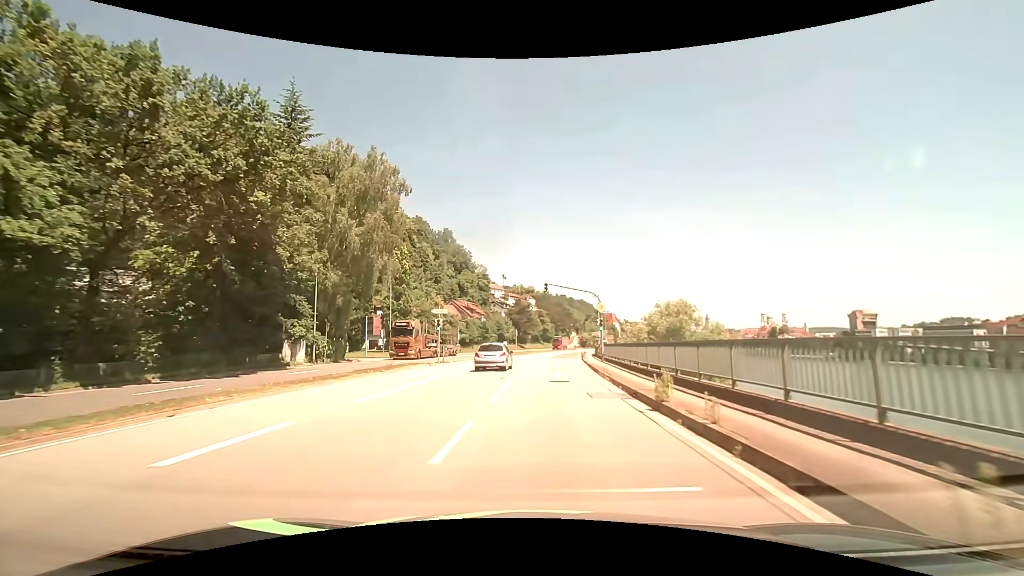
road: primary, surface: asphalt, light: Day
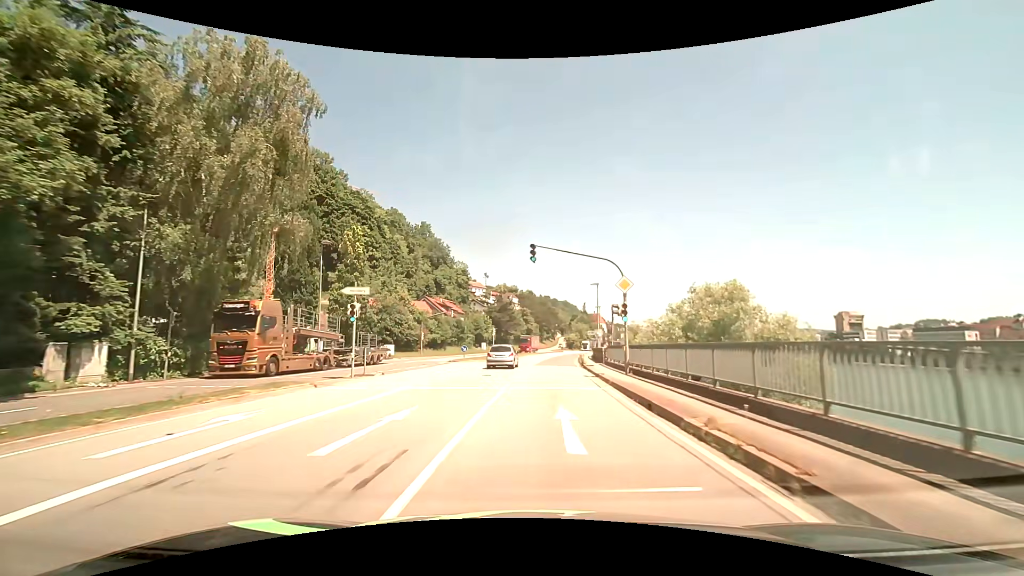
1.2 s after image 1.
(+0.3, +15.0) m; +2°
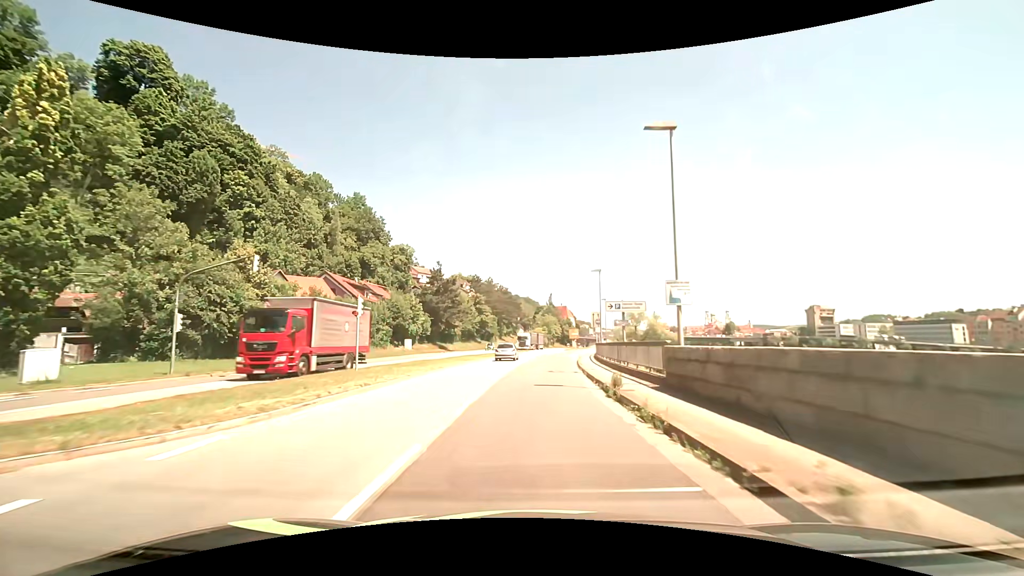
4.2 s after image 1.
(+1.4, +38.5) m; +4°
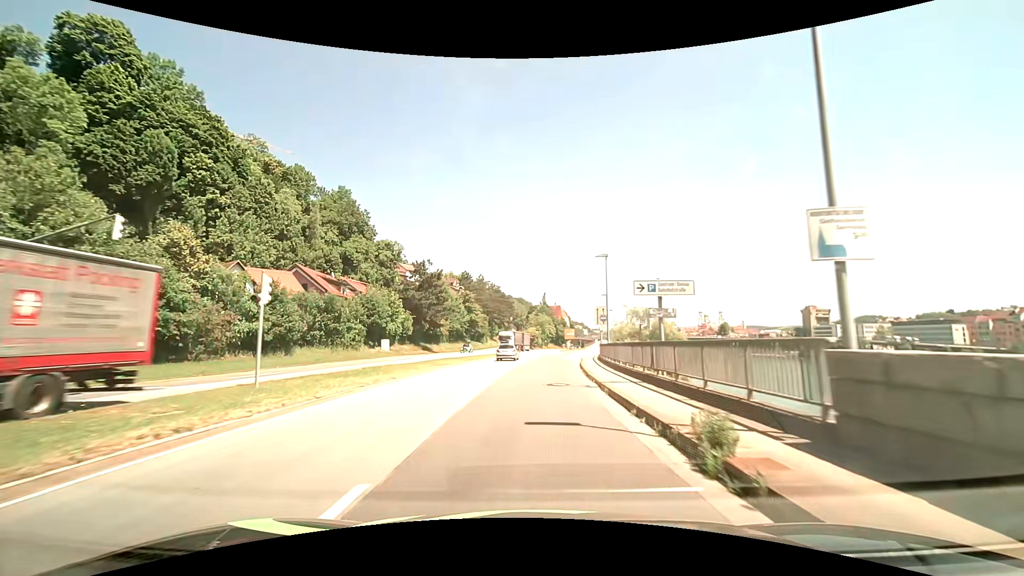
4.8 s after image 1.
(+0.1, +7.9) m; +1°
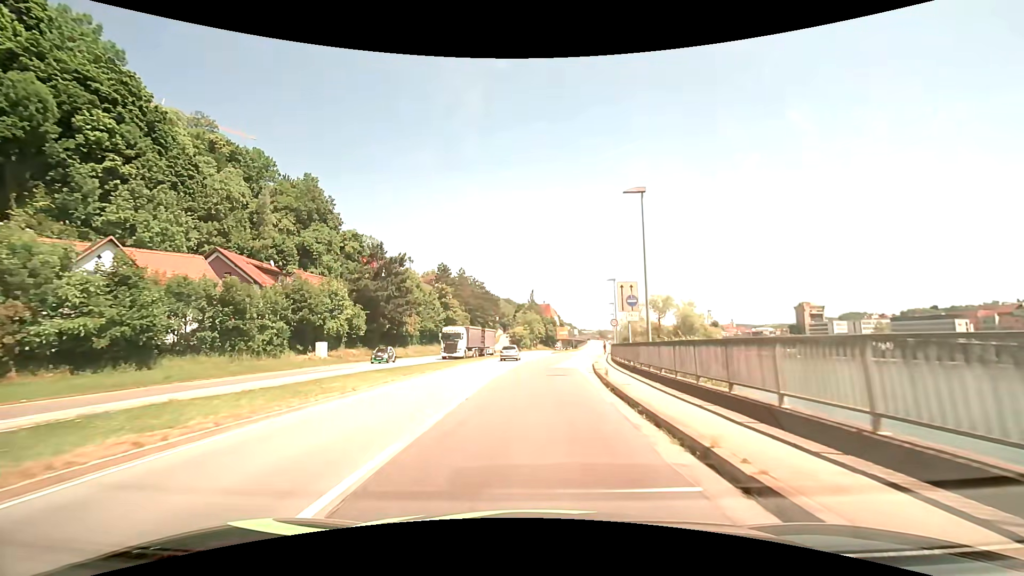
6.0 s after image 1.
(+0.2, +15.9) m; +2°
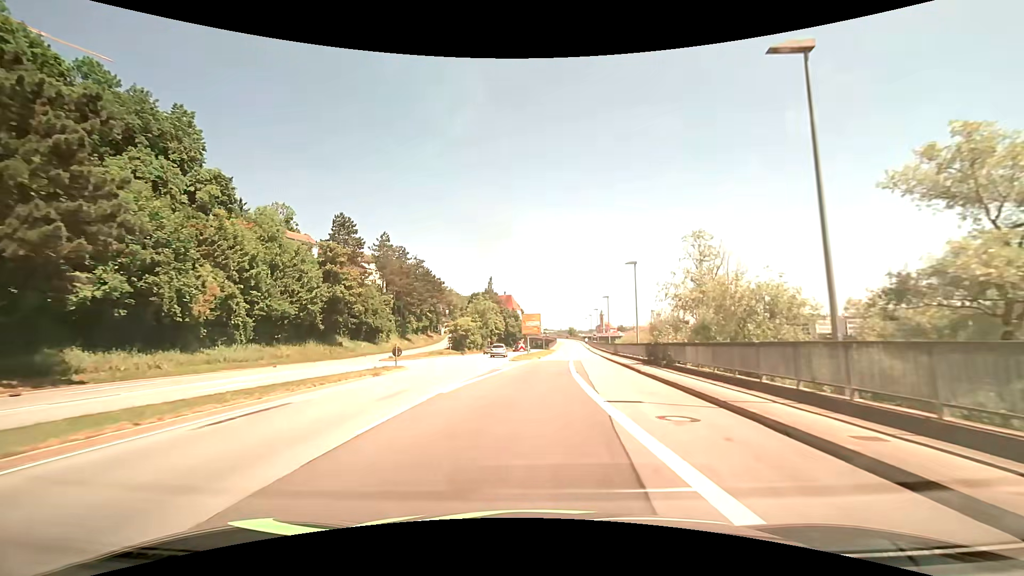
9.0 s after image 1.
(+1.2, +40.8) m; +4°
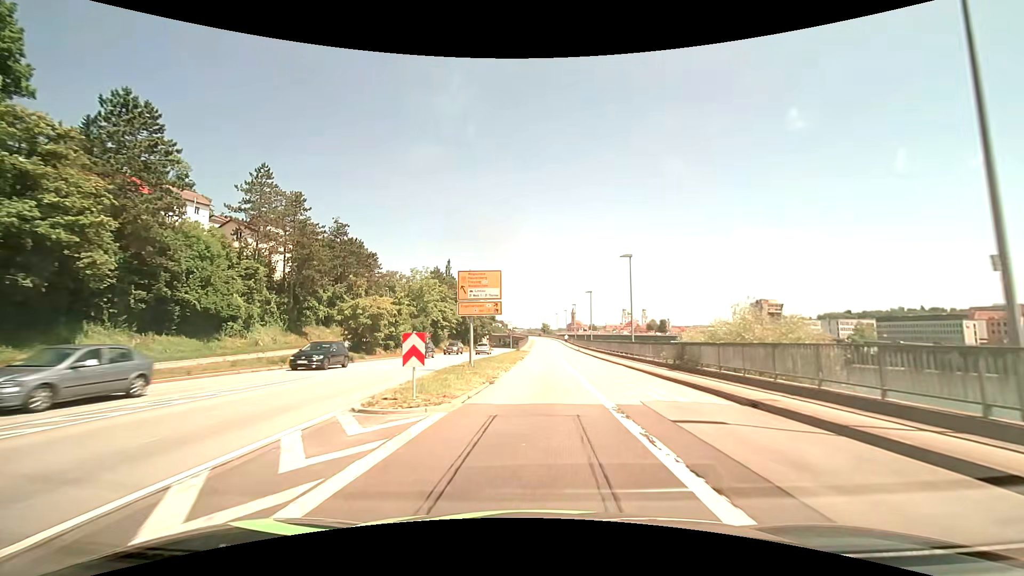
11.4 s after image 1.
(+0.9, +33.1) m; +3°
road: primary_link
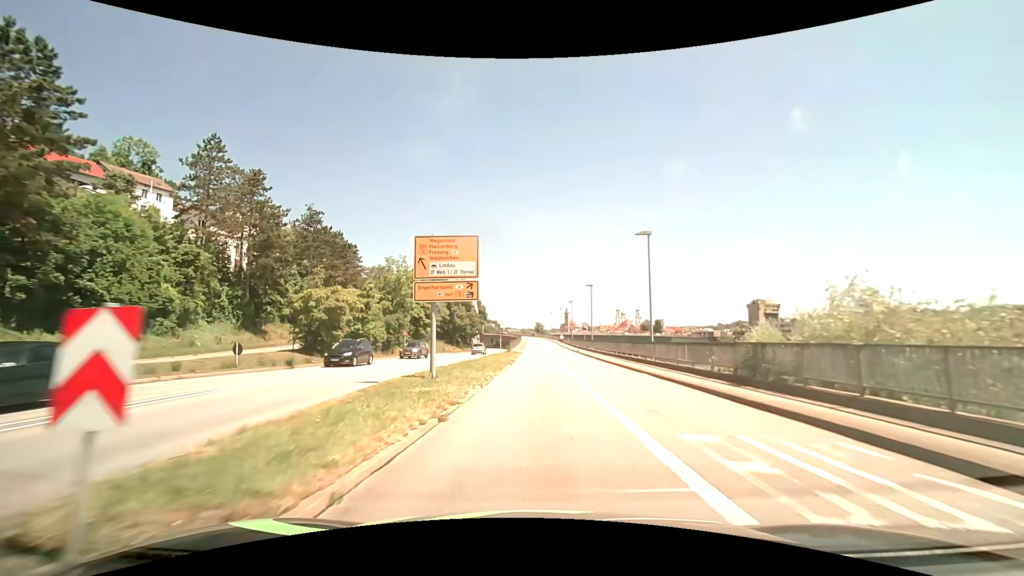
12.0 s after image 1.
(+0.1, +8.0) m; +1°
(0, +10) (0, +20) (0, +30) (0, +40) (0, +50) (+1, +60) (+1, +70) (+1, +80) (+1, +90) (+1, +100) m
